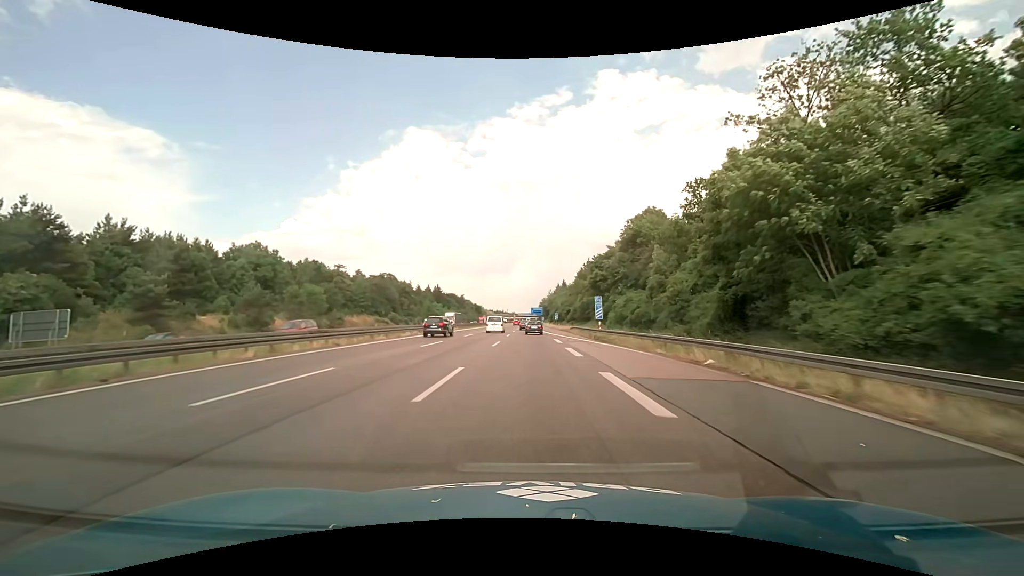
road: motorway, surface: asphalt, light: Day
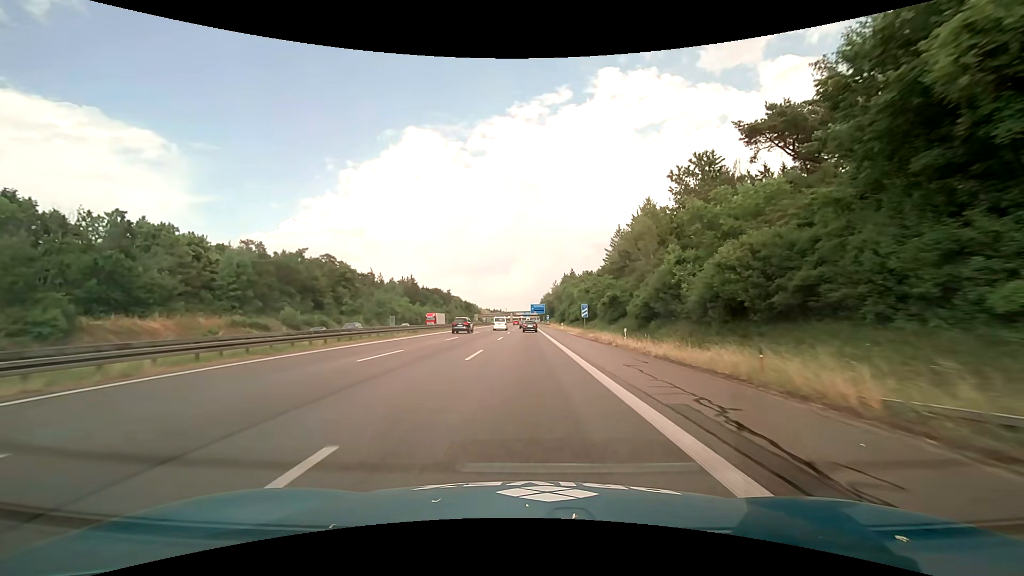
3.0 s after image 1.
(+0.1, +62.8) m; 0°
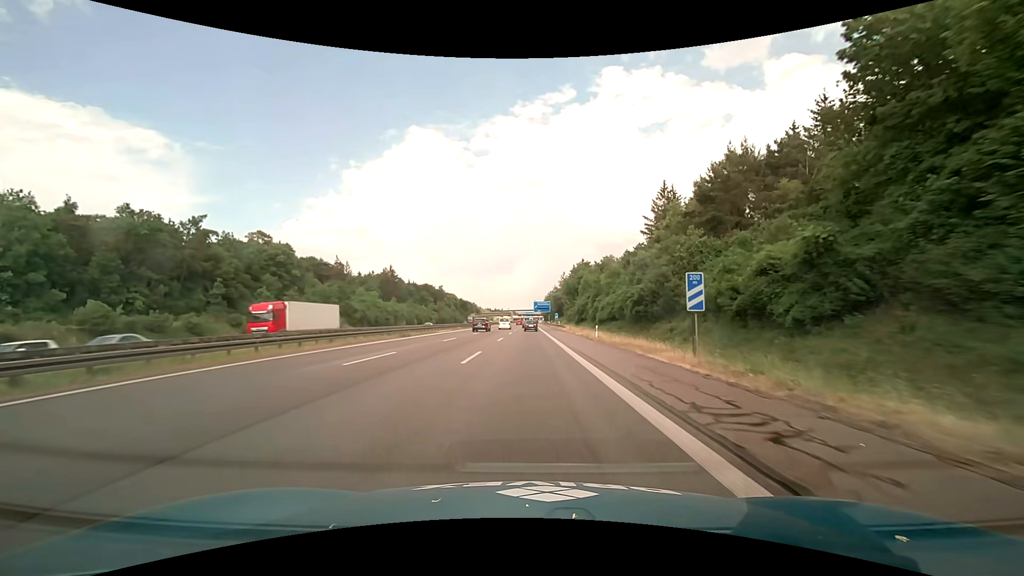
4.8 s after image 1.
(-0.1, +37.6) m; -1°
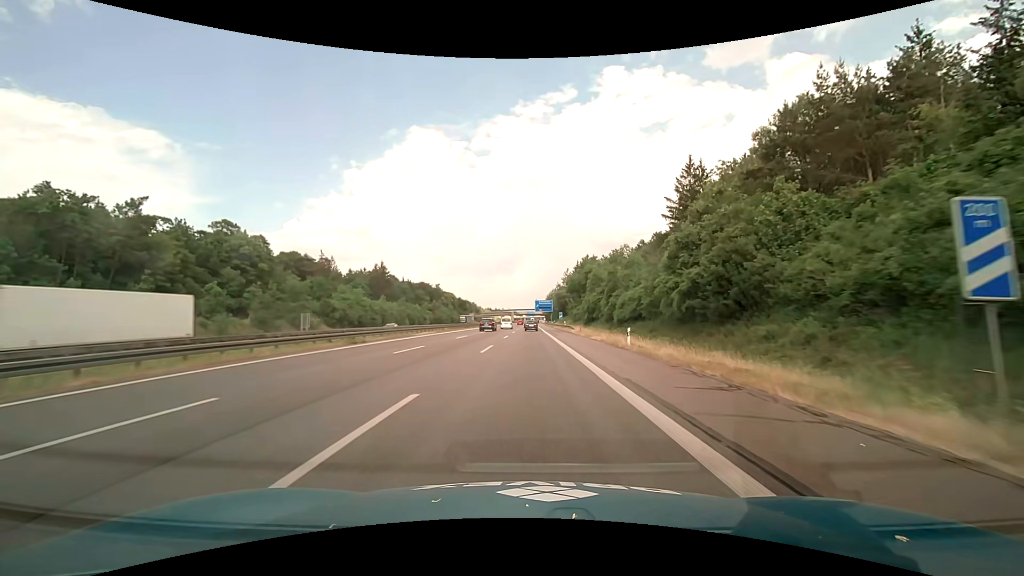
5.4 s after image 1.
(0.0, +12.5) m; 0°
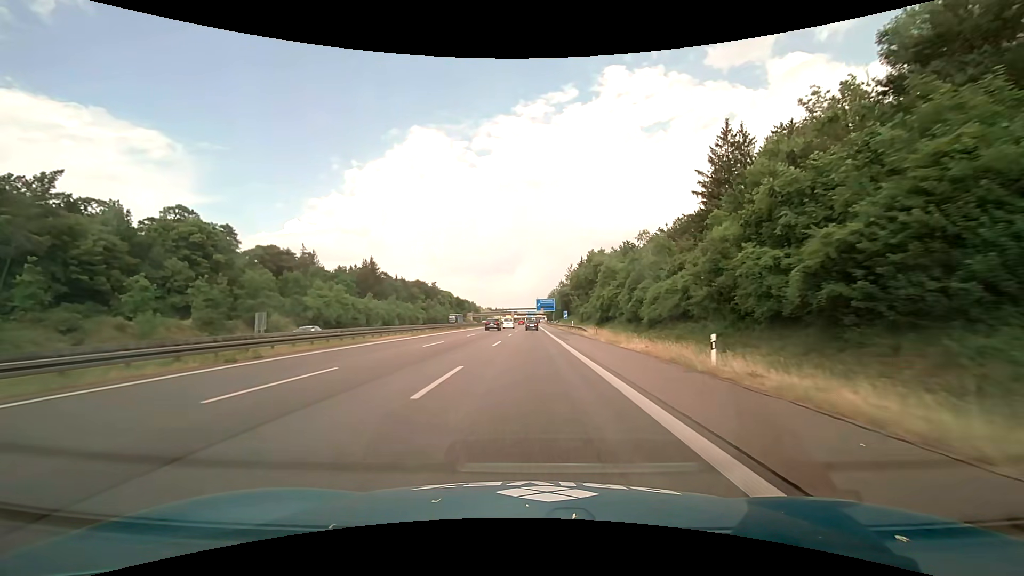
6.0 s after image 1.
(+0.1, +12.5) m; 0°
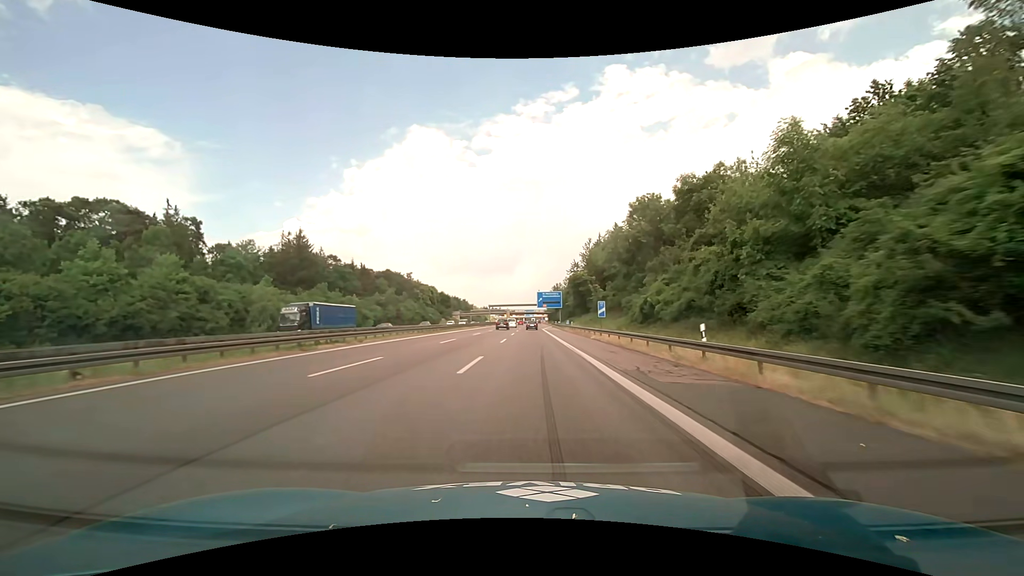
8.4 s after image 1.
(0.0, +50.0) m; 0°
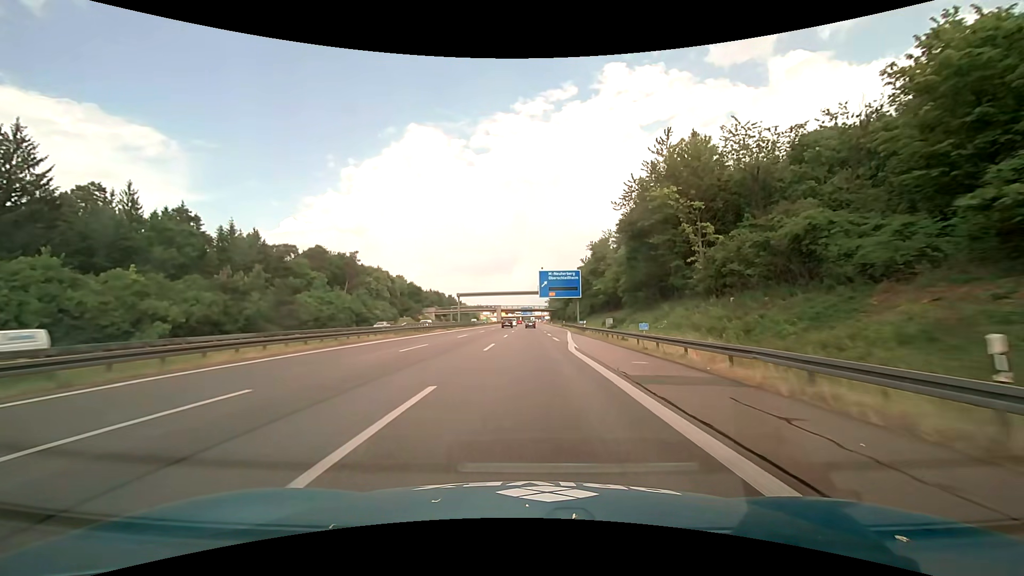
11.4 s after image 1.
(+0.2, +62.6) m; 0°
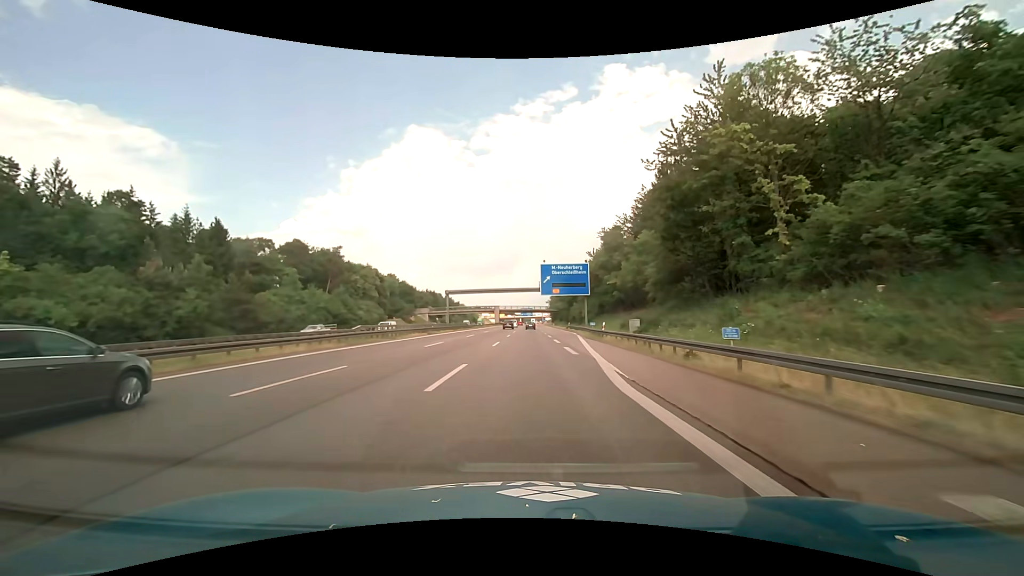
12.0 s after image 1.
(0.0, +12.5) m; 0°
(0, +10) (0, +20) (0, +30) (0, +40) (0, +50) (0, +60) (0, +70) (0, +80) (0, +90) (0, +100) m
